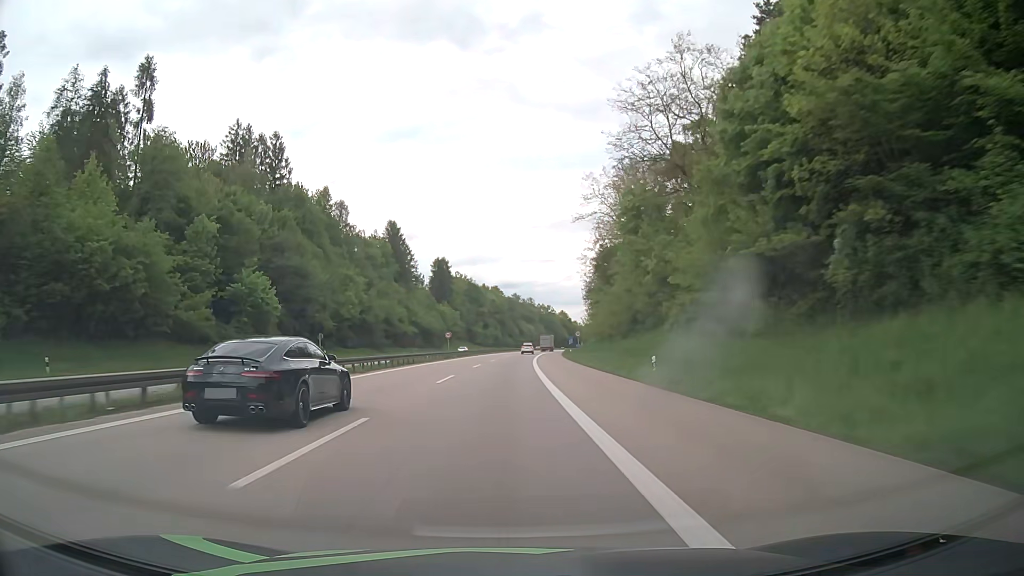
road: motorway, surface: asphalt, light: Day
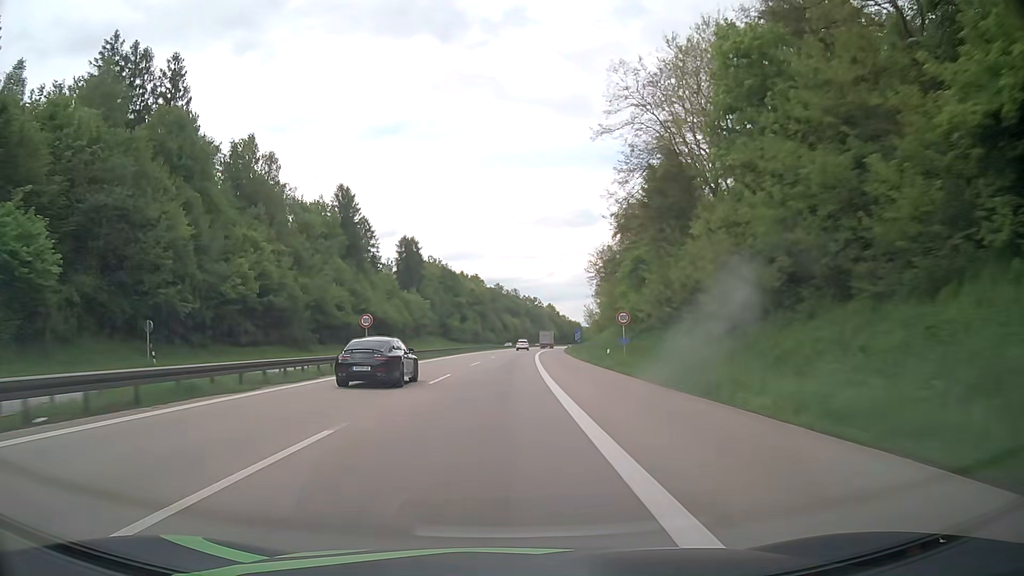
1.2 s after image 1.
(+0.4, +38.0) m; +1°
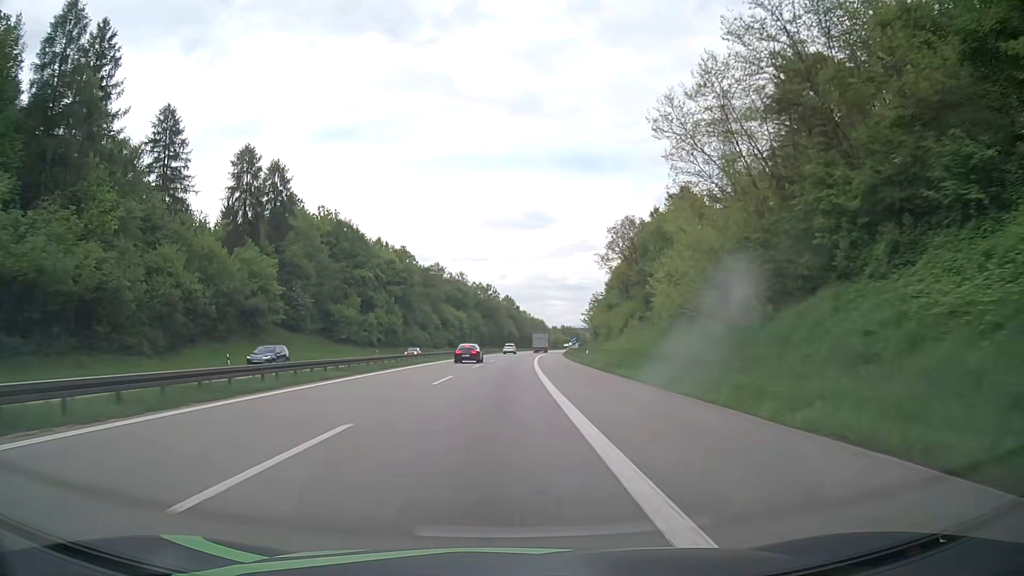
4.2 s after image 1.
(+3.3, +87.8) m; +4°
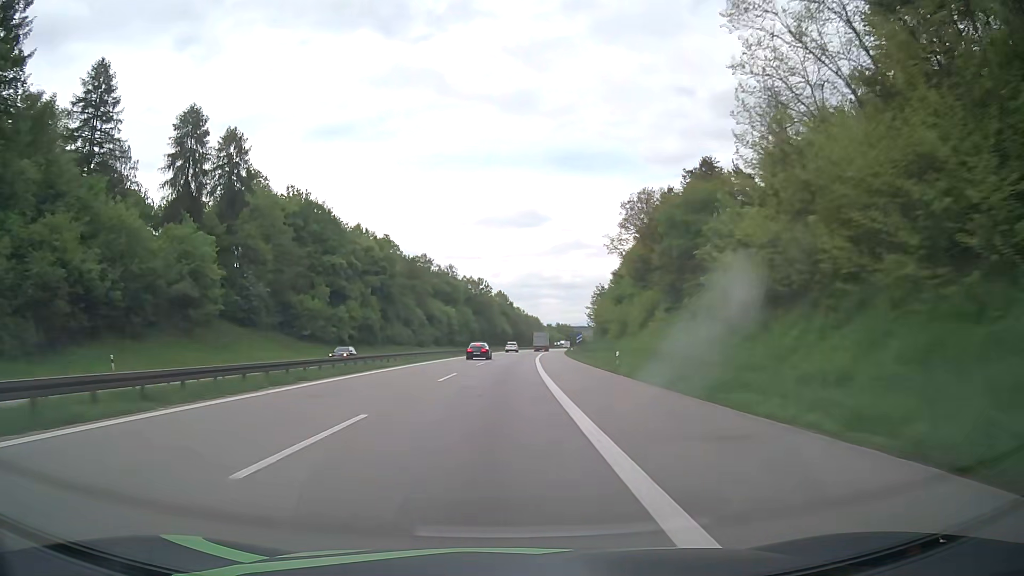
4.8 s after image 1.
(+0.1, +17.0) m; 0°
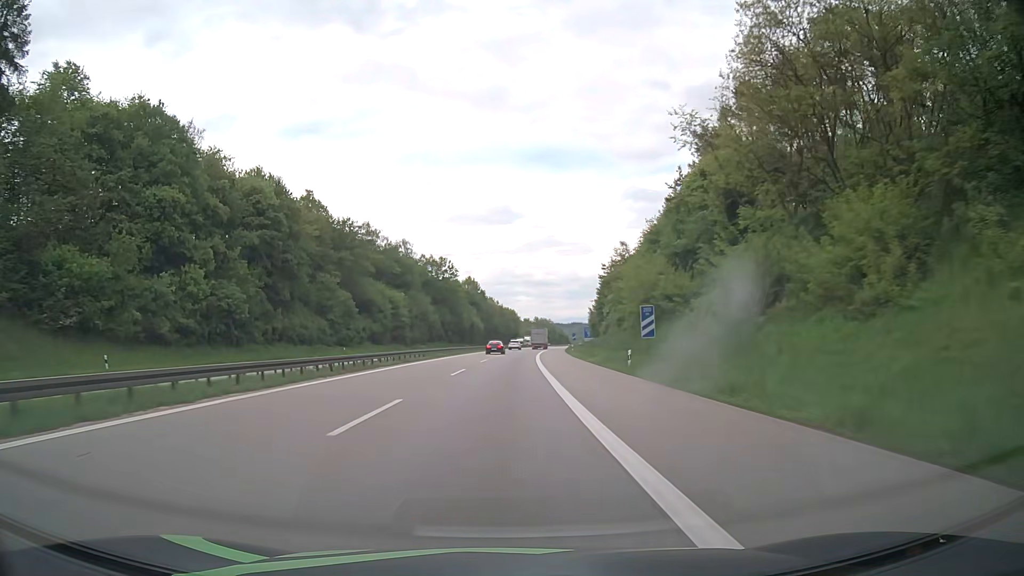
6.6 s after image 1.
(+1.0, +50.5) m; +2°
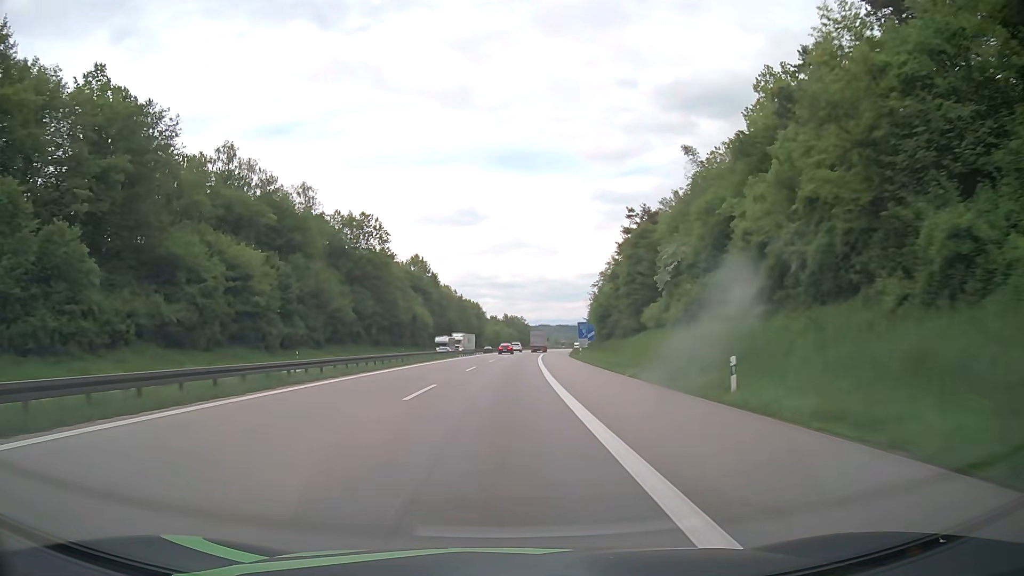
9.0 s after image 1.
(+1.8, +65.3) m; +3°
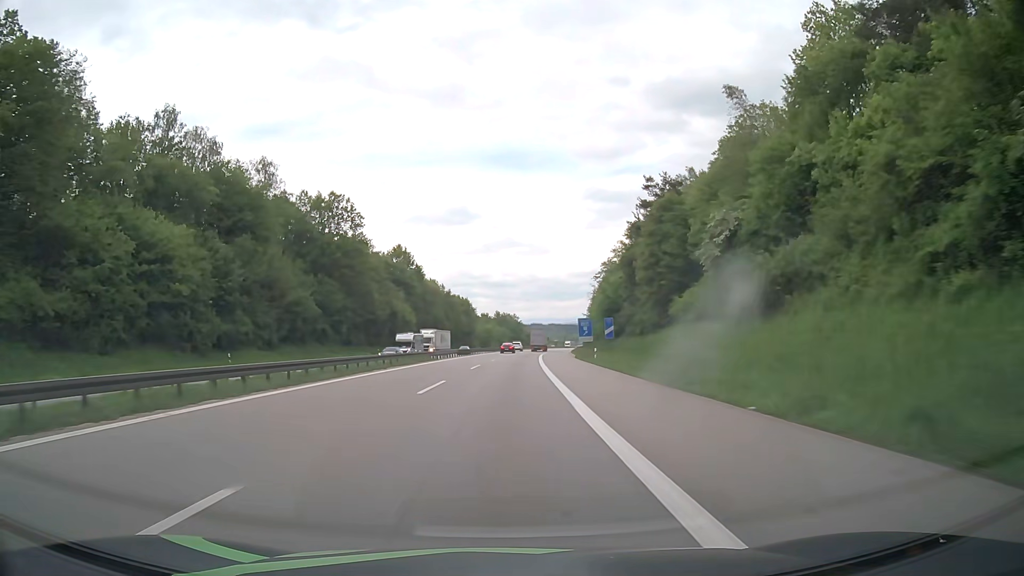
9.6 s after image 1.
(+0.1, +16.1) m; +1°
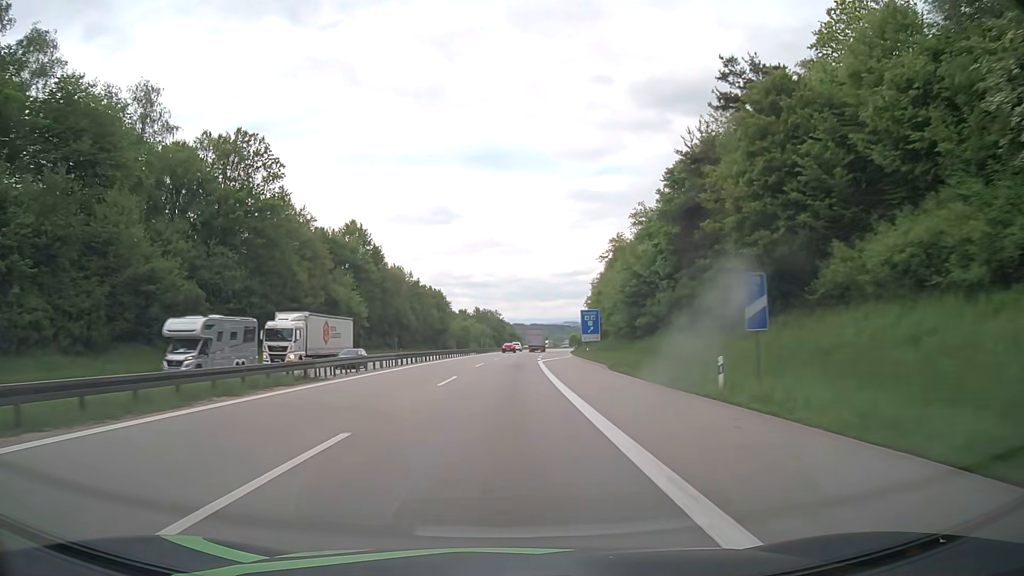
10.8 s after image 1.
(+0.4, +32.1) m; +2°
(0, +10) (0, +20) (0, +30) (0, +40) (+1, +50) (+1, +60) (+2, +70) (+2, +80) (+3, +90) (+3, +100) m
